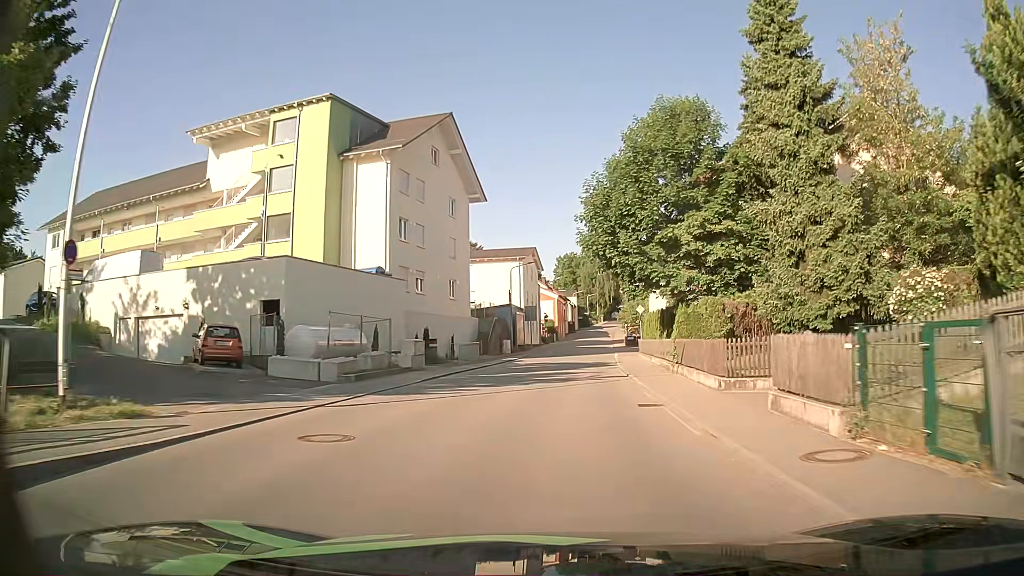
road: tertiary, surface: asphalt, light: Day
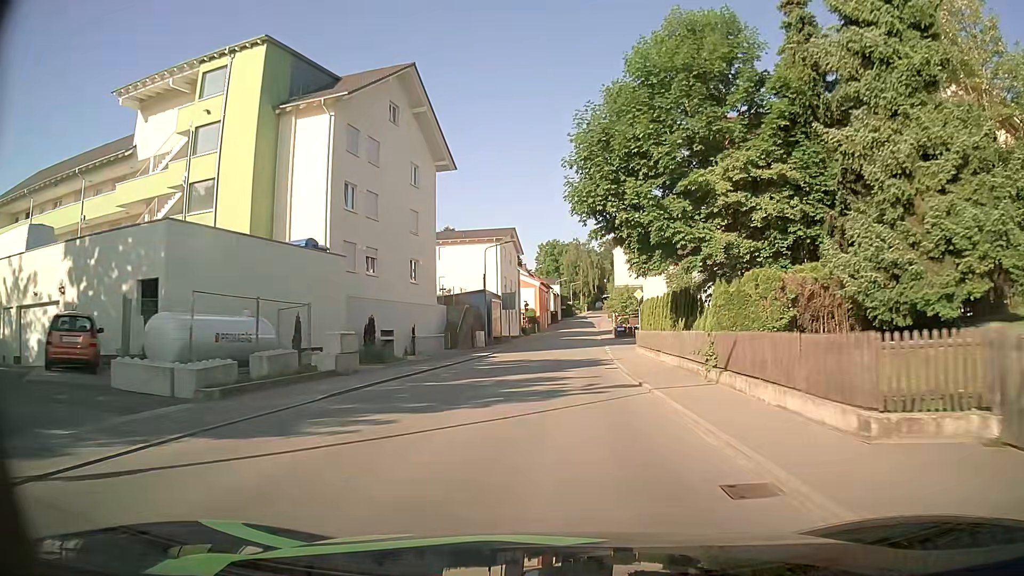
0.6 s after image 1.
(+0.1, +7.8) m; +1°
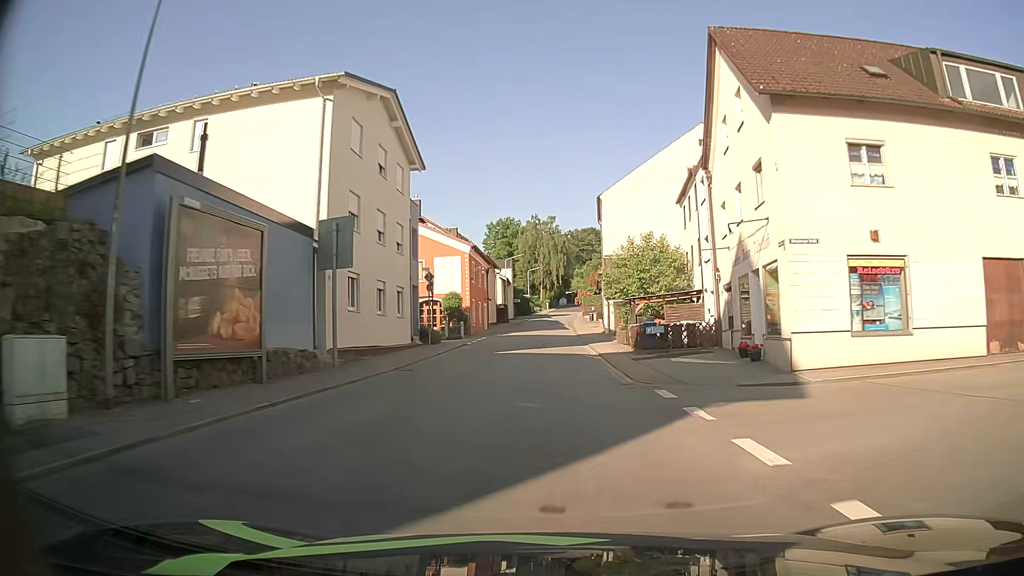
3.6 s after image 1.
(+1.4, +41.0) m; +4°
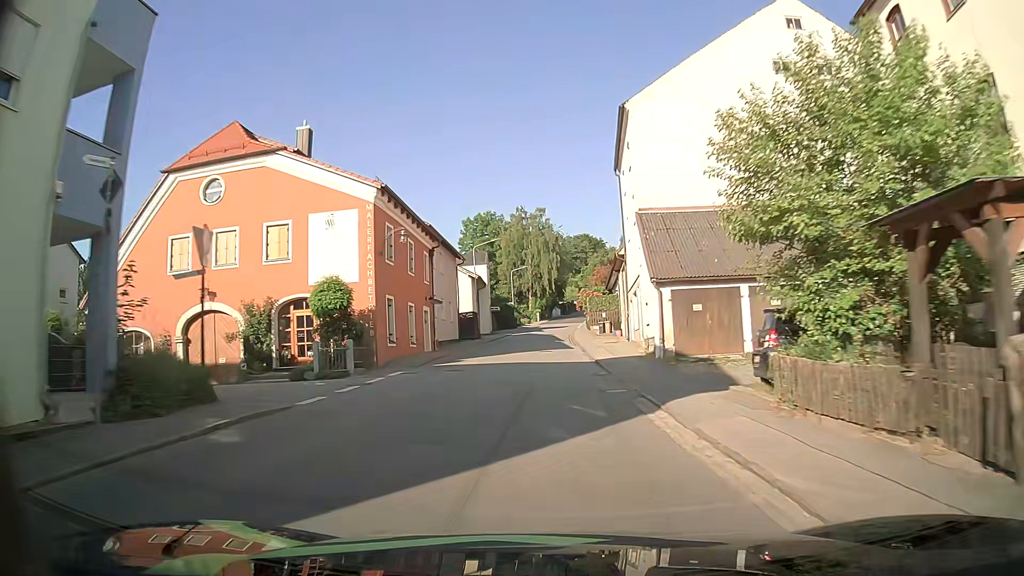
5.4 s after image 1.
(+0.2, +25.7) m; +1°
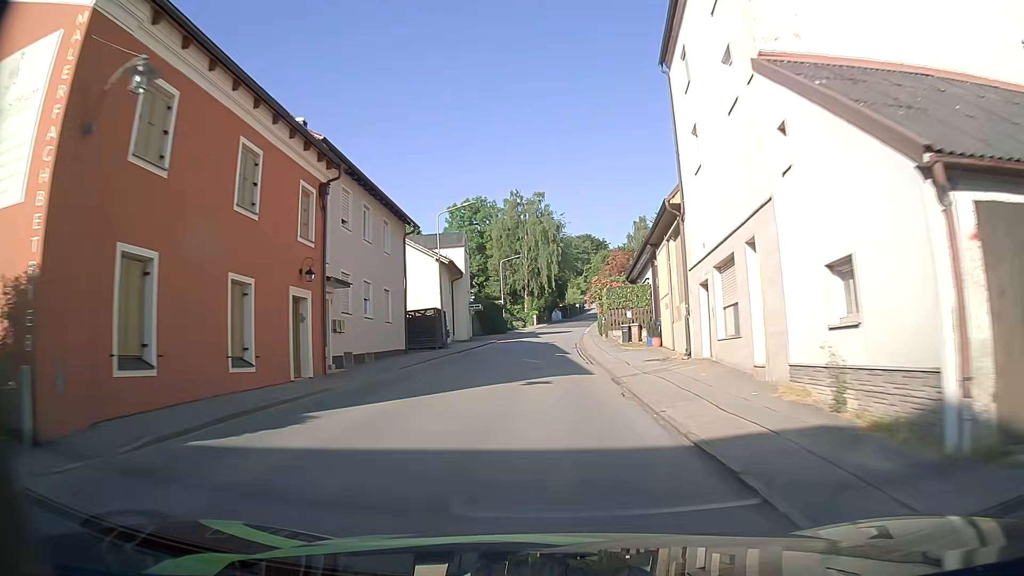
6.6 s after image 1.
(+0.1, +17.7) m; 0°
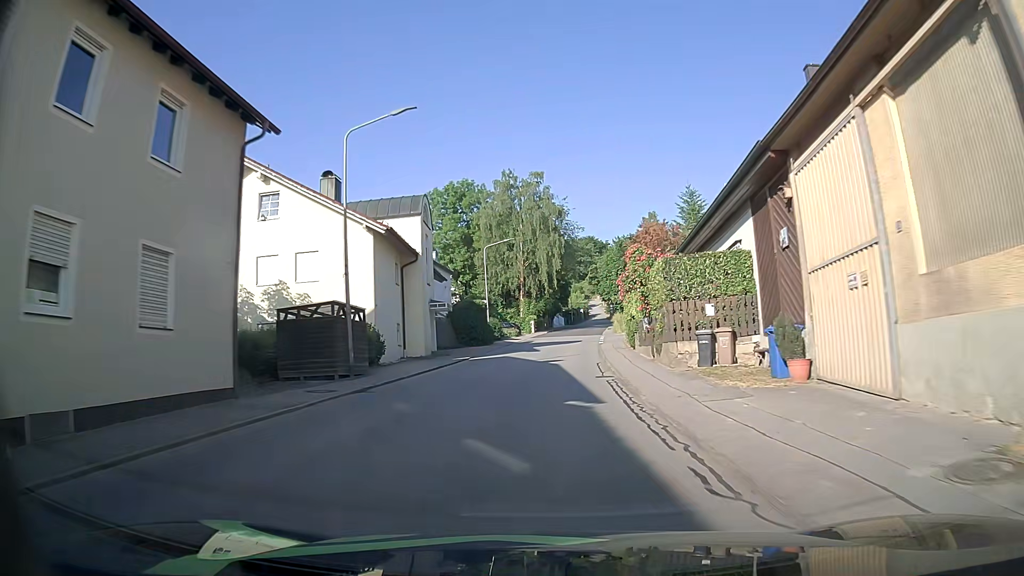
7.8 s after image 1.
(-0.1, +17.7) m; 0°
(0, +10) (0, +20) (+1, +30) (+1, +40) (+2, +50) (+3, +60) (+4, +70) (+4, +80) (+6, +90) (+7, +100) m
